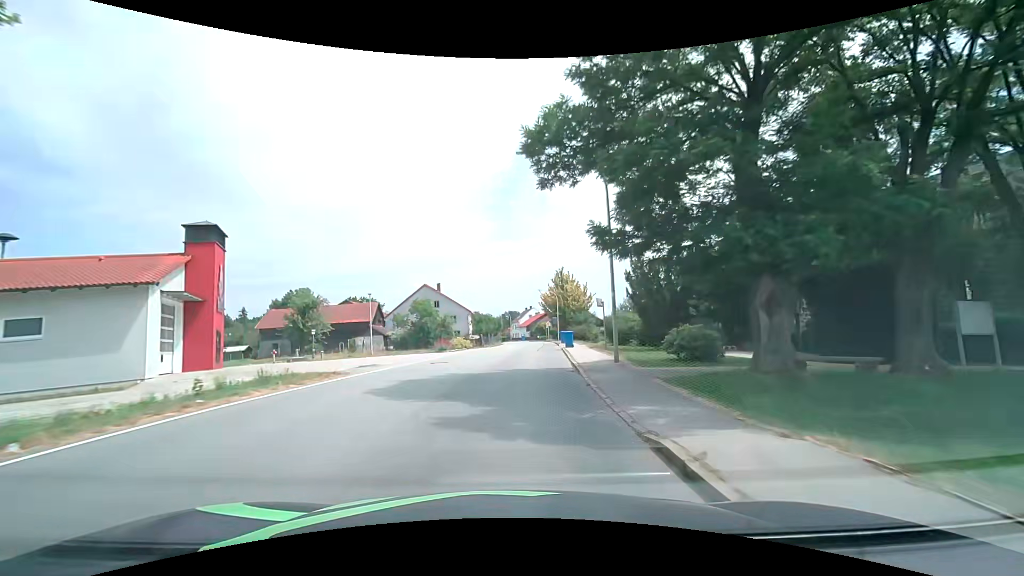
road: secondary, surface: asphalt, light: Day
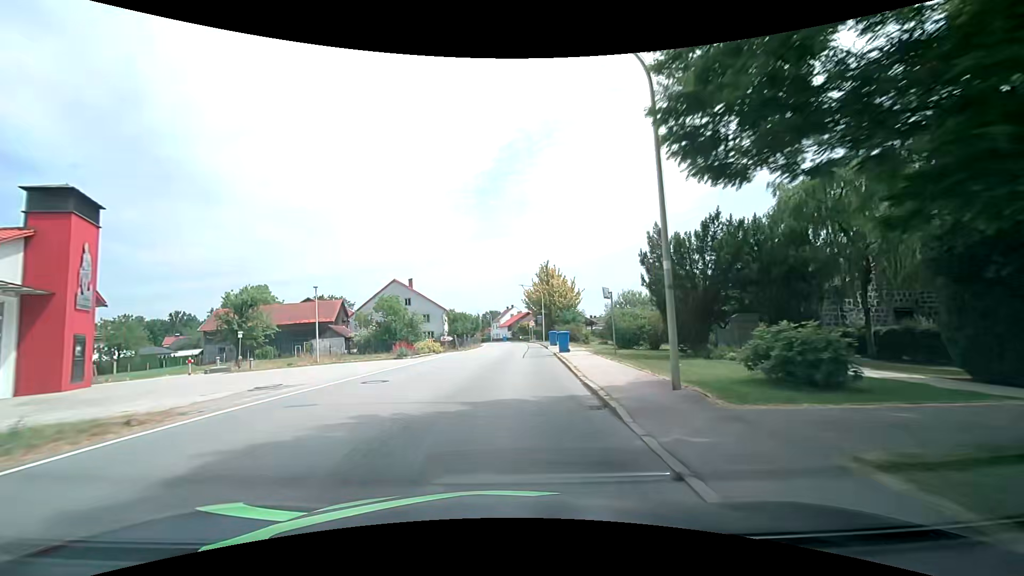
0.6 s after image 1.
(+0.1, +7.5) m; +2°
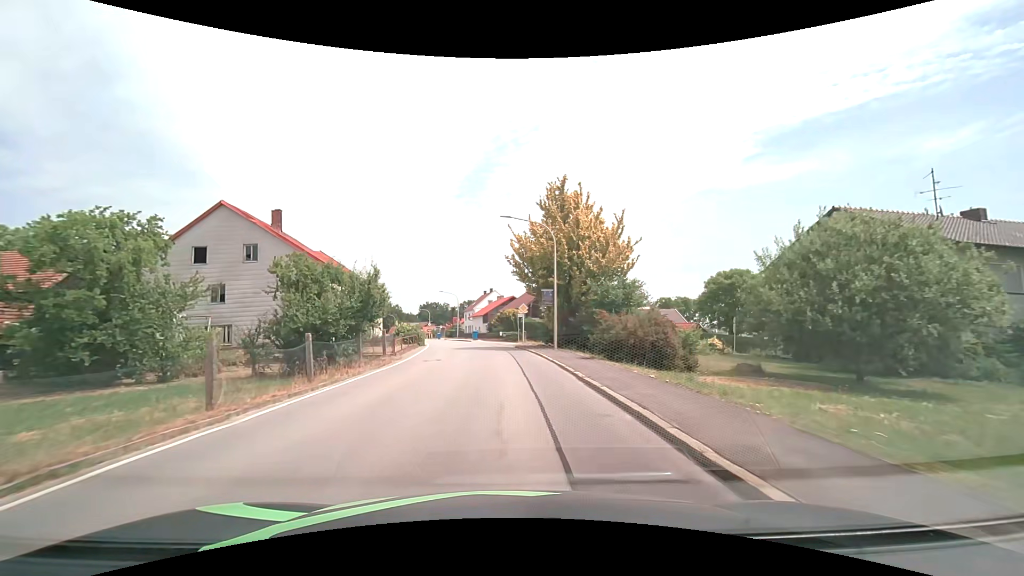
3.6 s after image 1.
(+0.9, +36.7) m; +2°
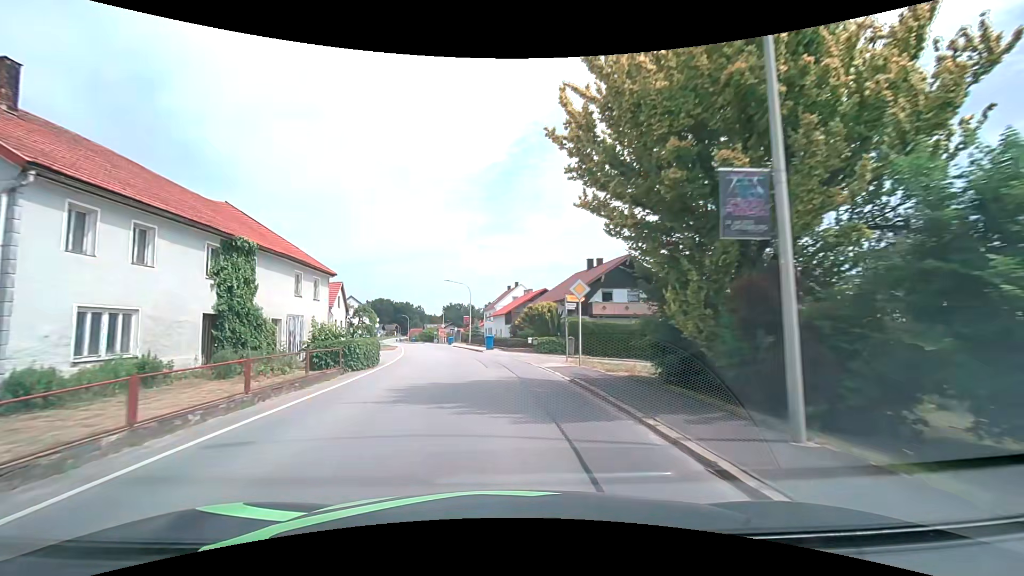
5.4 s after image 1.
(-0.3, +21.2) m; -3°
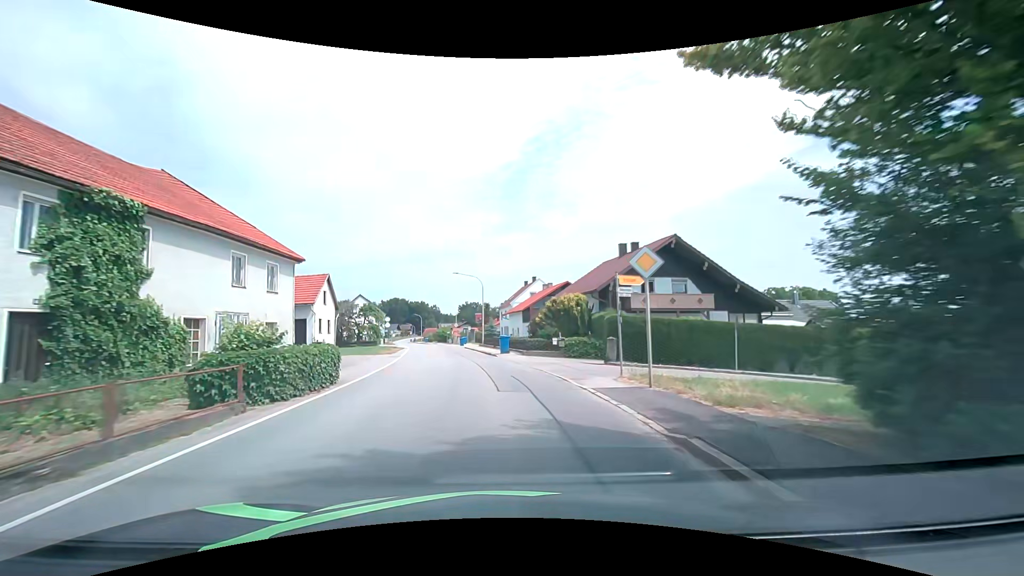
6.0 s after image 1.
(-0.1, +7.1) m; -2°
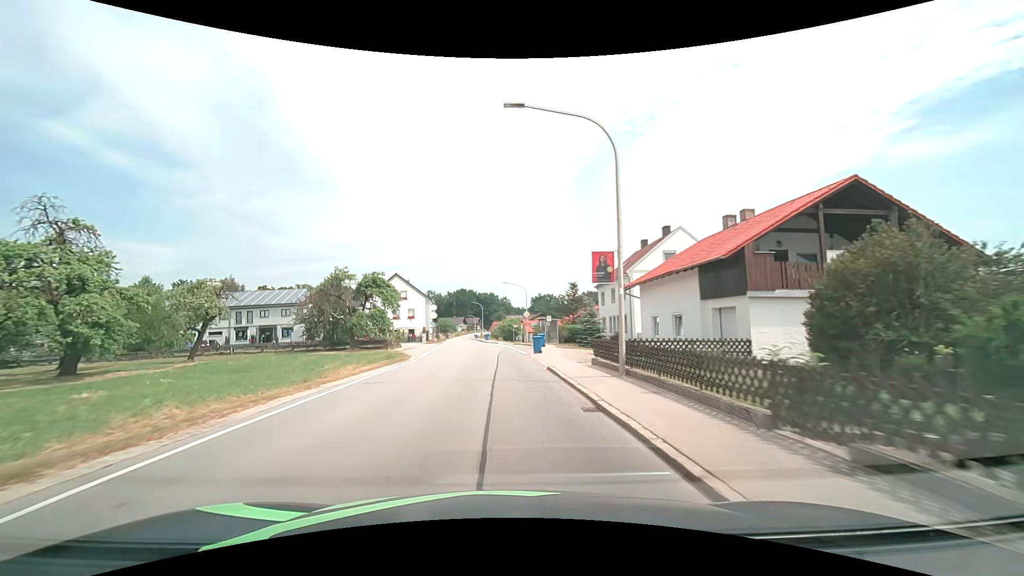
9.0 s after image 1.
(-3.4, +36.6) m; -9°
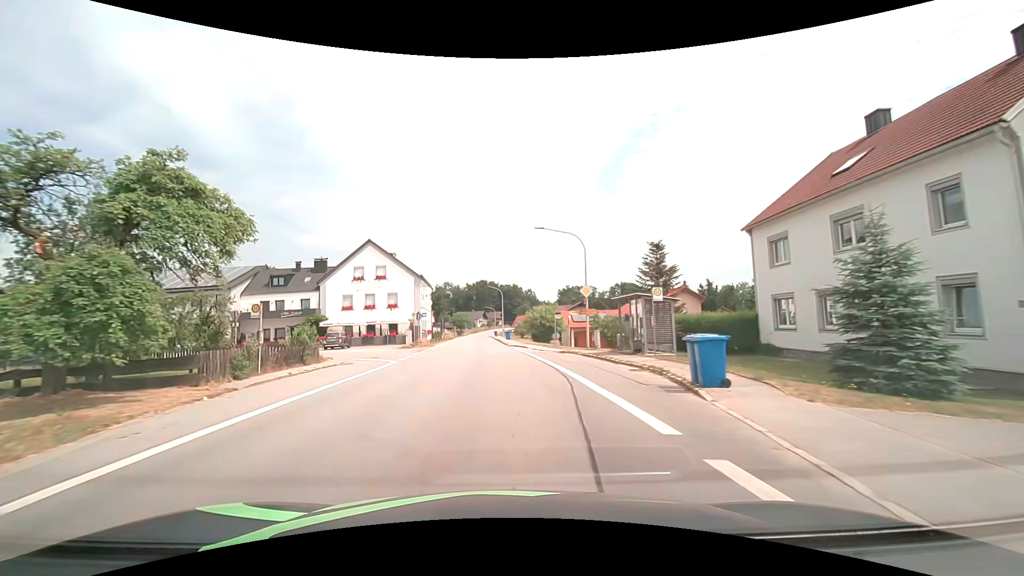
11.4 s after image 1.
(-0.8, +30.9) m; -2°
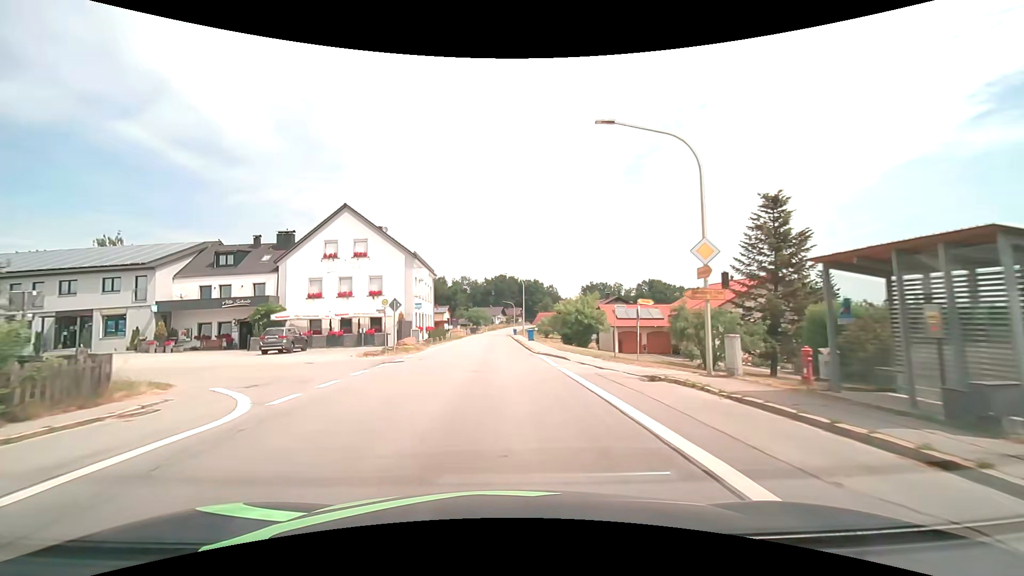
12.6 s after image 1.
(-0.3, +15.4) m; -2°
(0, +10) (0, +20) (0, +30) (-1, +40) (-1, +50) (-1, +60) (-1, +70) (-1, +80) (-1, +90) (-1, +100) m
